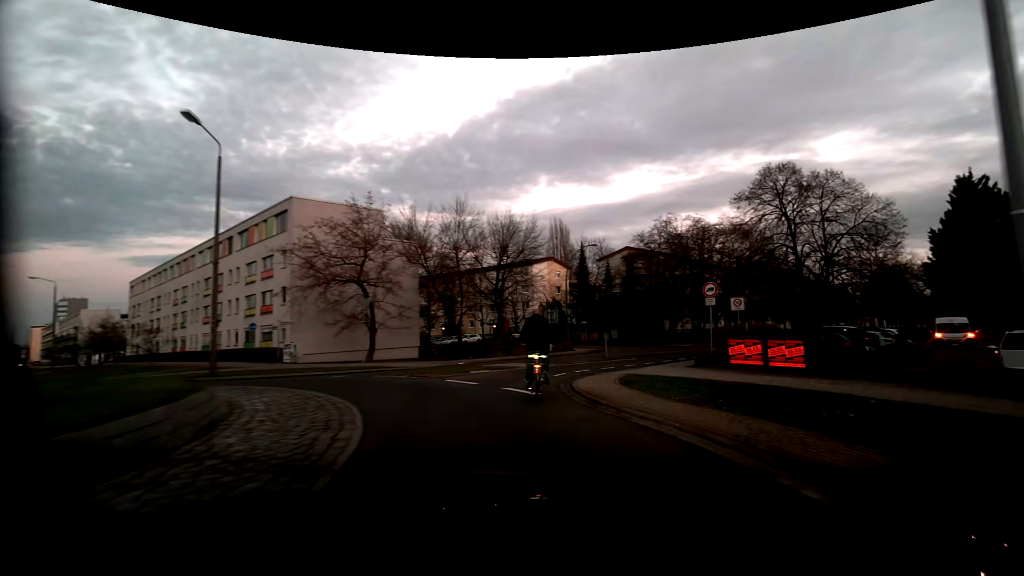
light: Dusk
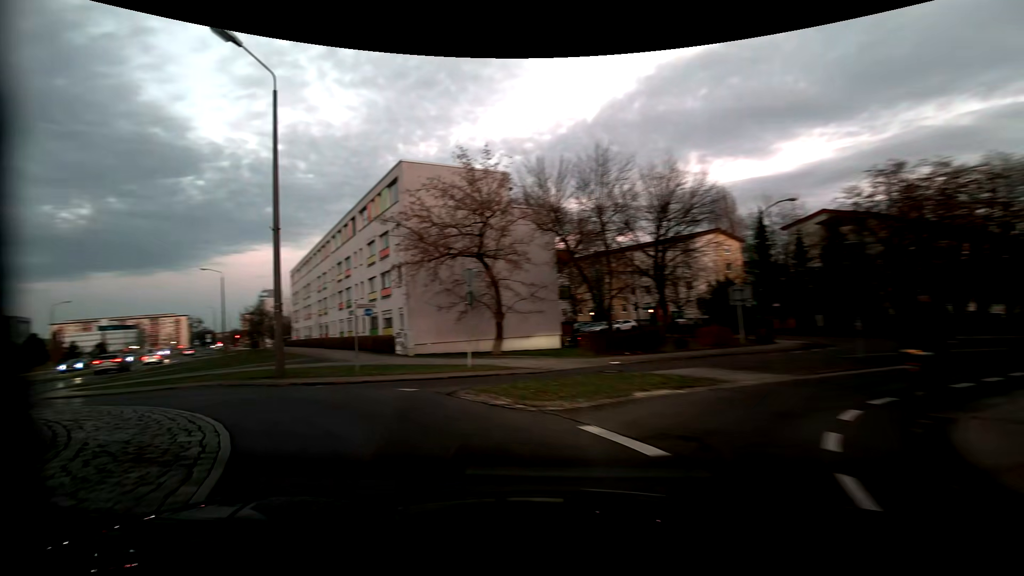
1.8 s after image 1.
(-0.8, +8.9) m; -16°
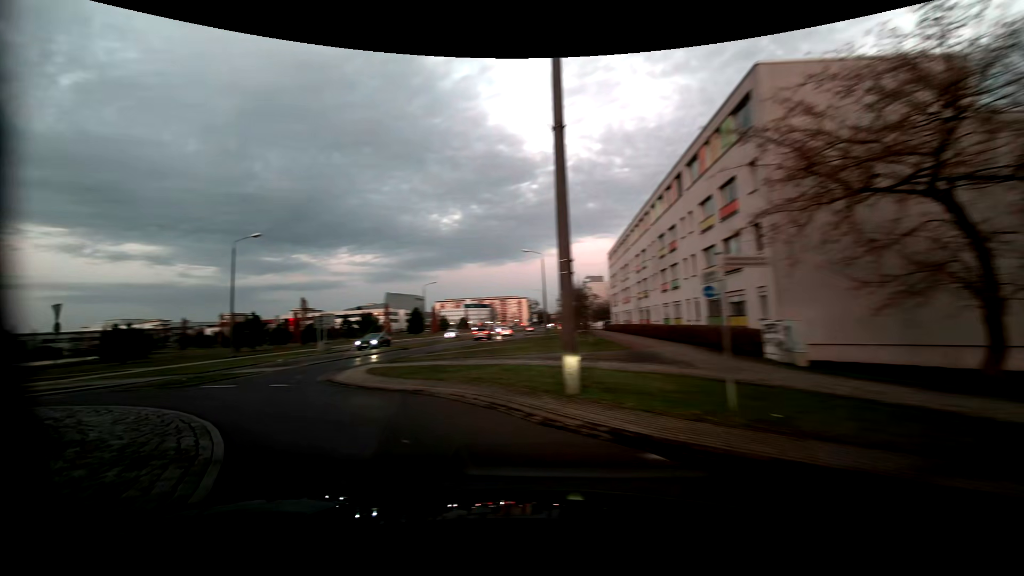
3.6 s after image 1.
(-3.2, +9.5) m; -37°
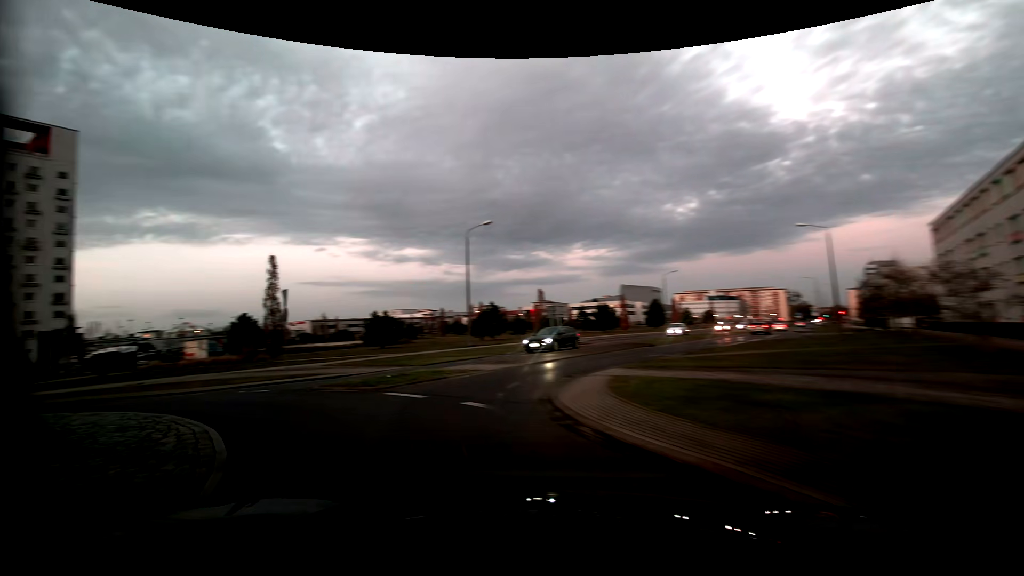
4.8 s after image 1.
(-1.4, +7.0) m; -25°
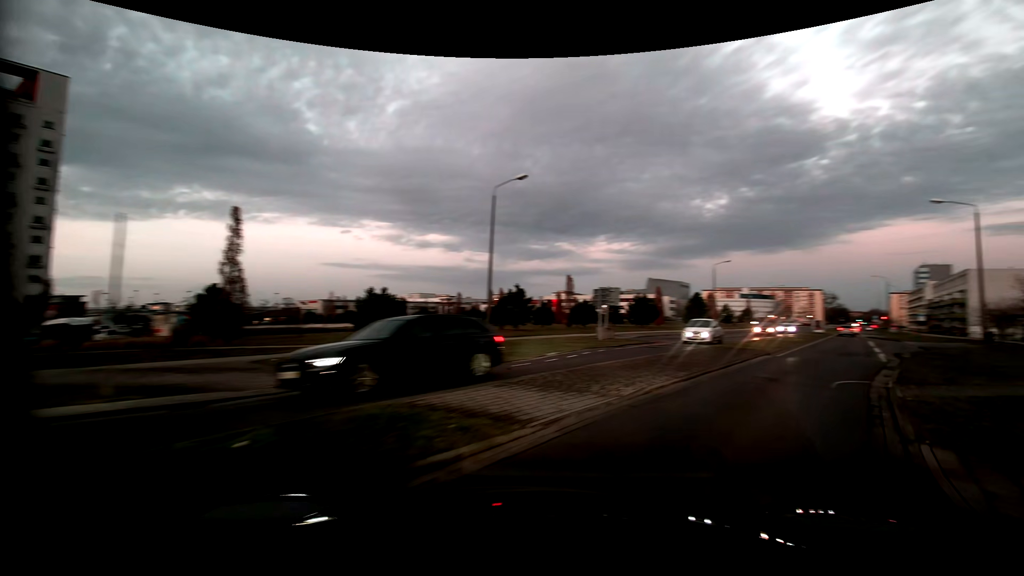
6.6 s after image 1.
(-1.5, +11.3) m; 0°
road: tertiary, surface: asphalt
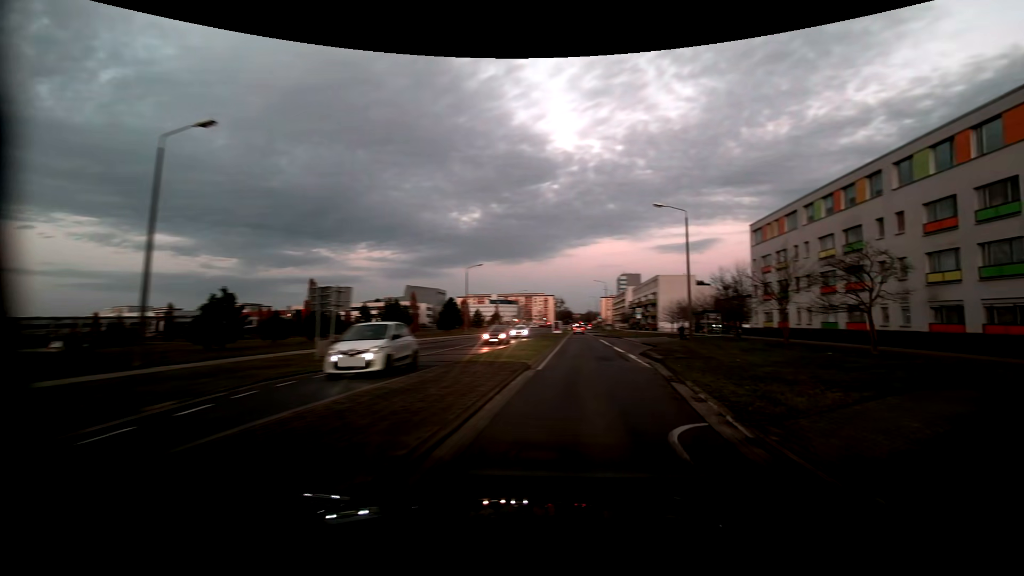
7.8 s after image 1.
(+2.0, +8.4) m; +25°
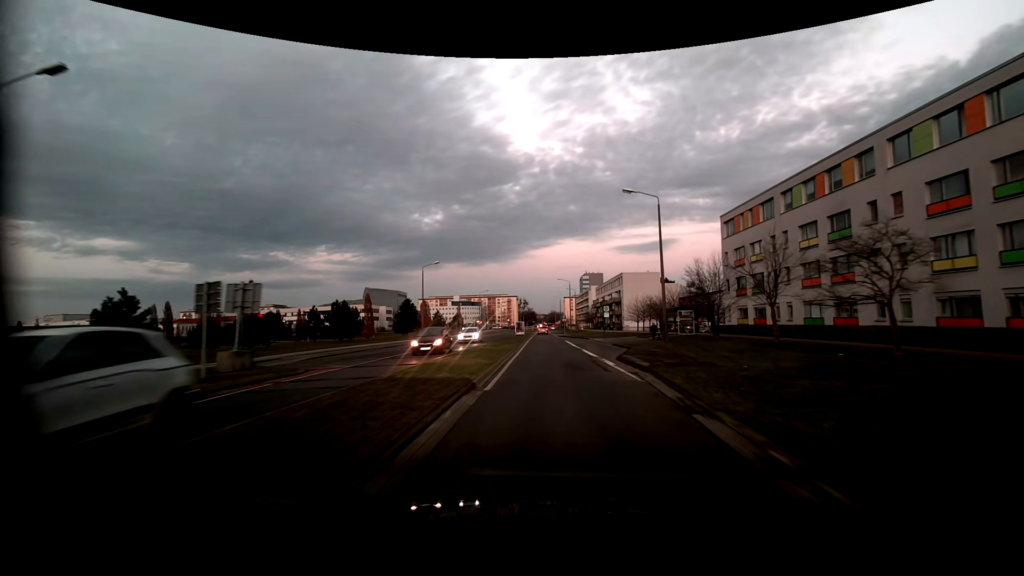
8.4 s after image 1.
(+0.3, +5.2) m; +4°
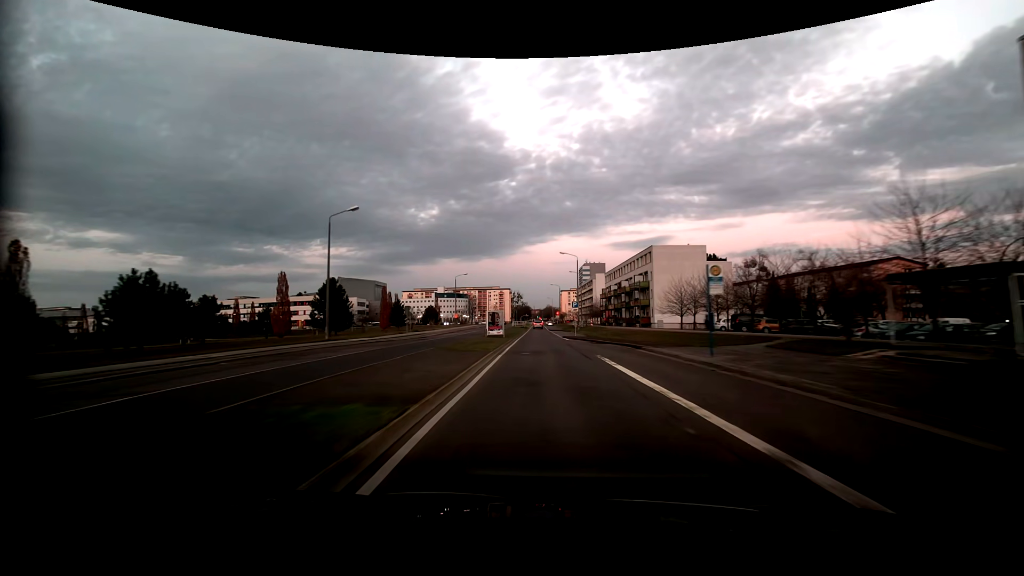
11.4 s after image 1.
(+0.1, +34.3) m; 0°
(0, +10) (0, +20) (0, +30) (0, +40) (0, +50) (0, +60) (0, +70) (0, +80) (0, +90) (0, +100) m
